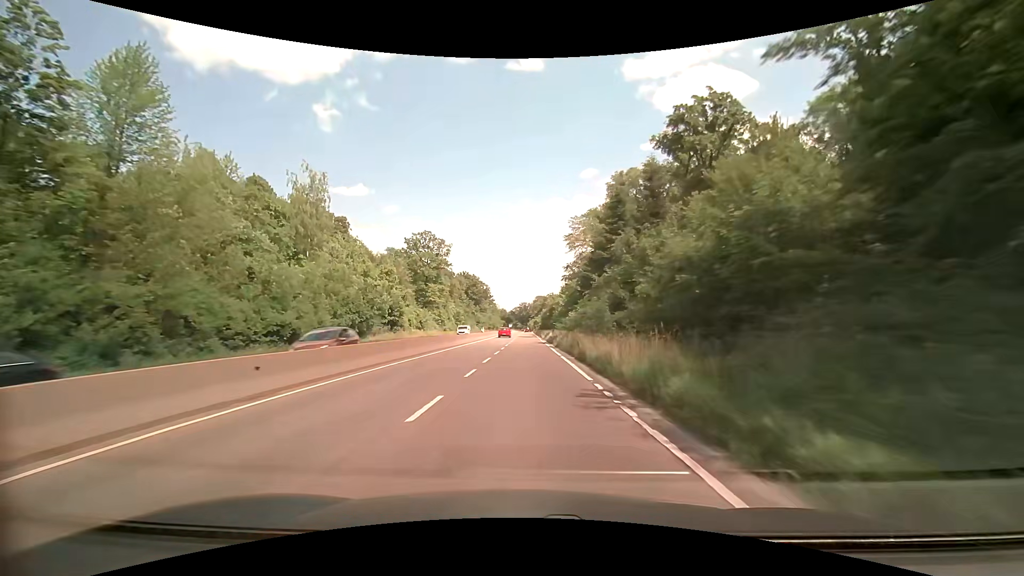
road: trunk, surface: asphalt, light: Day
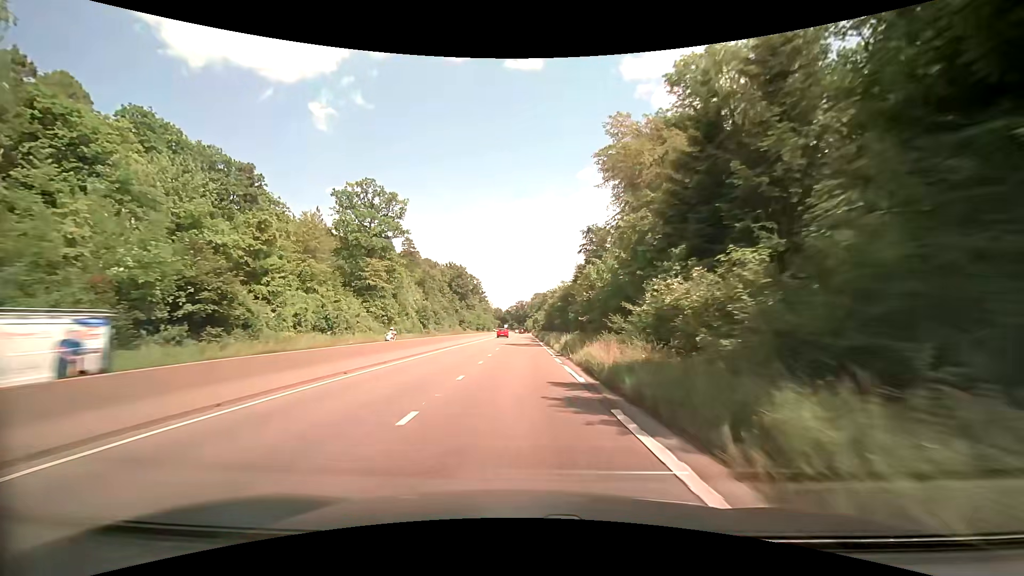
(0.0, +36.7) m; 0°
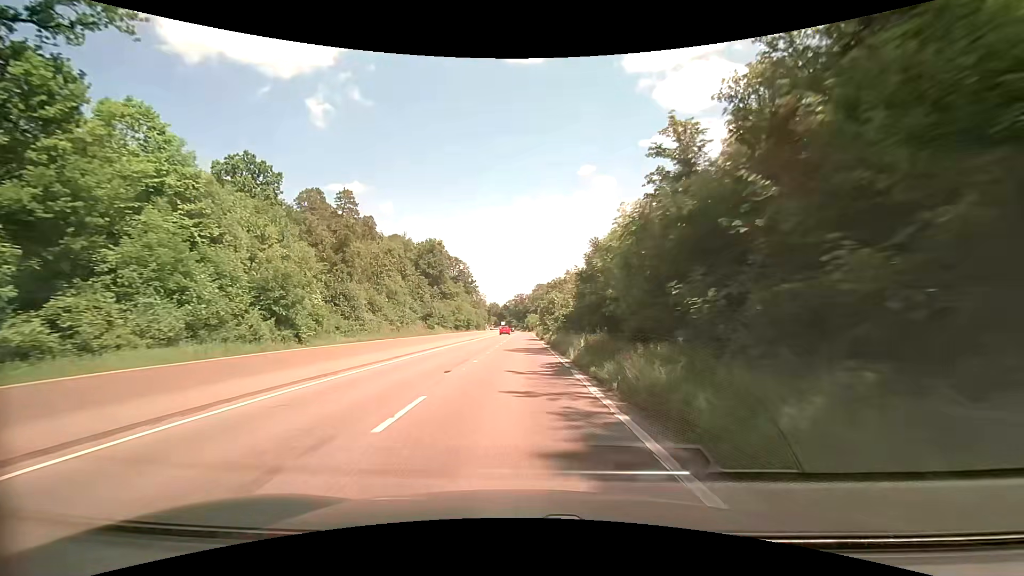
(+0.1, +49.5) m; 0°
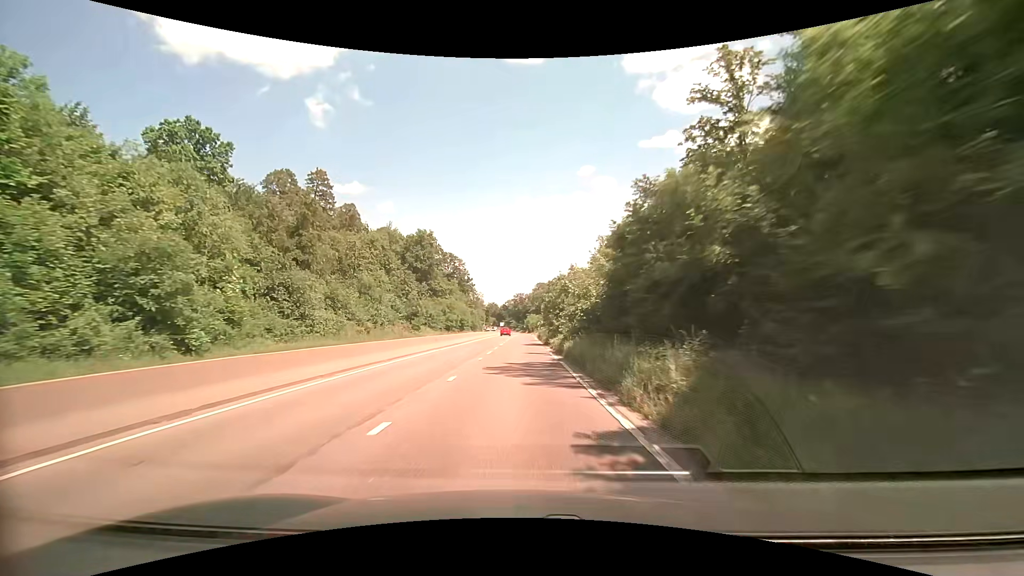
(0.0, +12.2) m; 0°
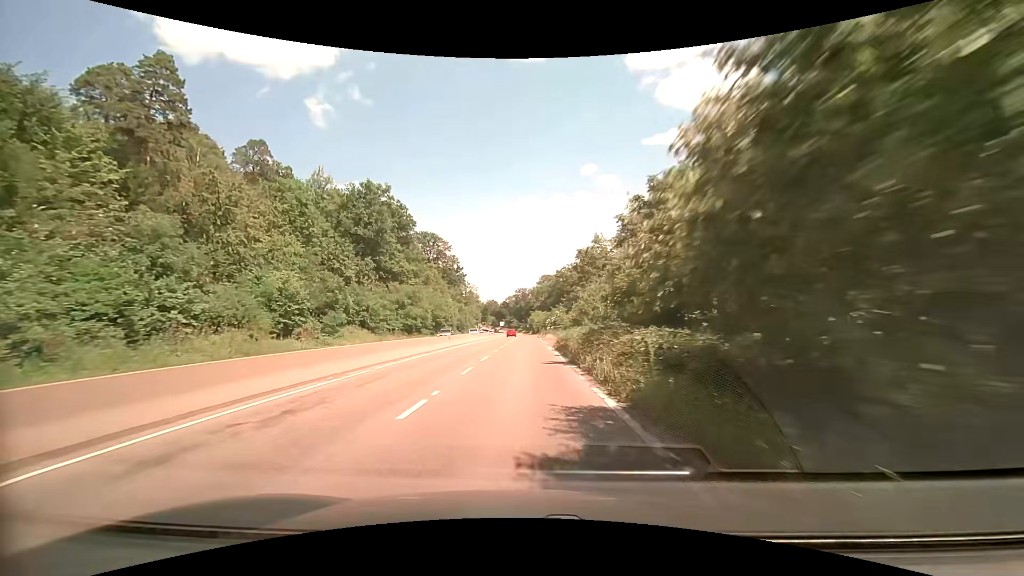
(-0.2, +36.1) m; -1°
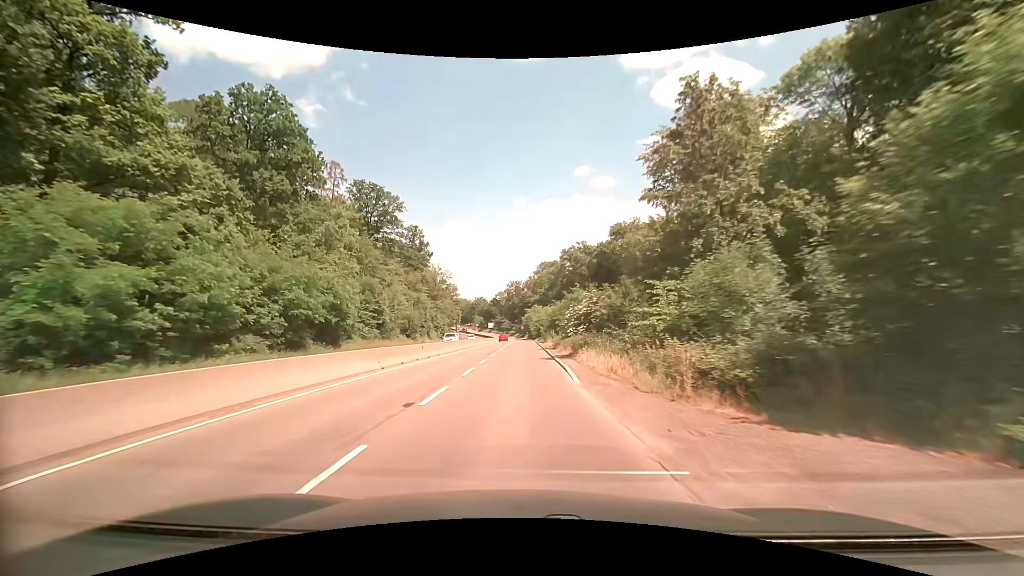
(+0.3, +47.7) m; 0°
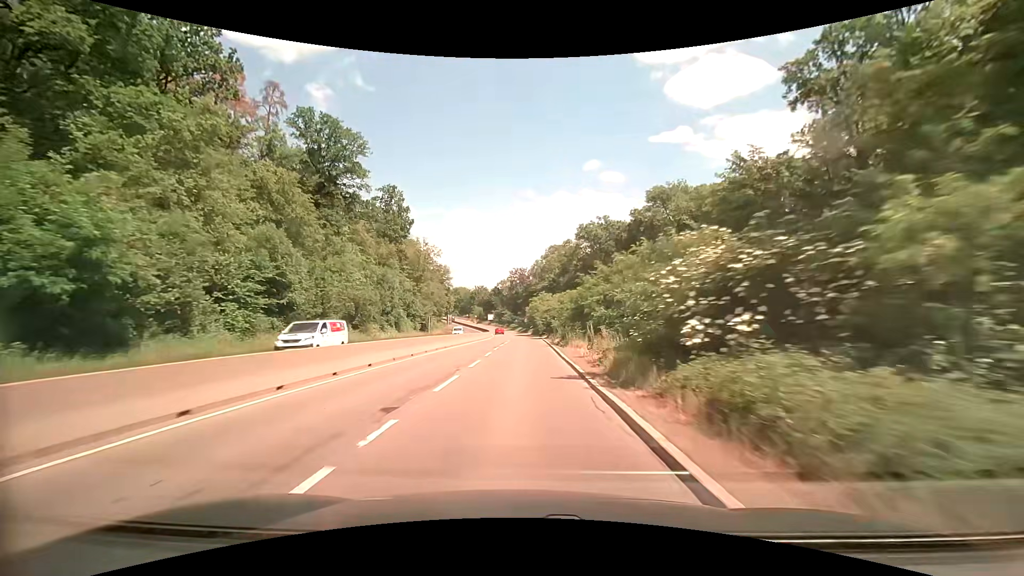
(+0.1, +23.7) m; 0°
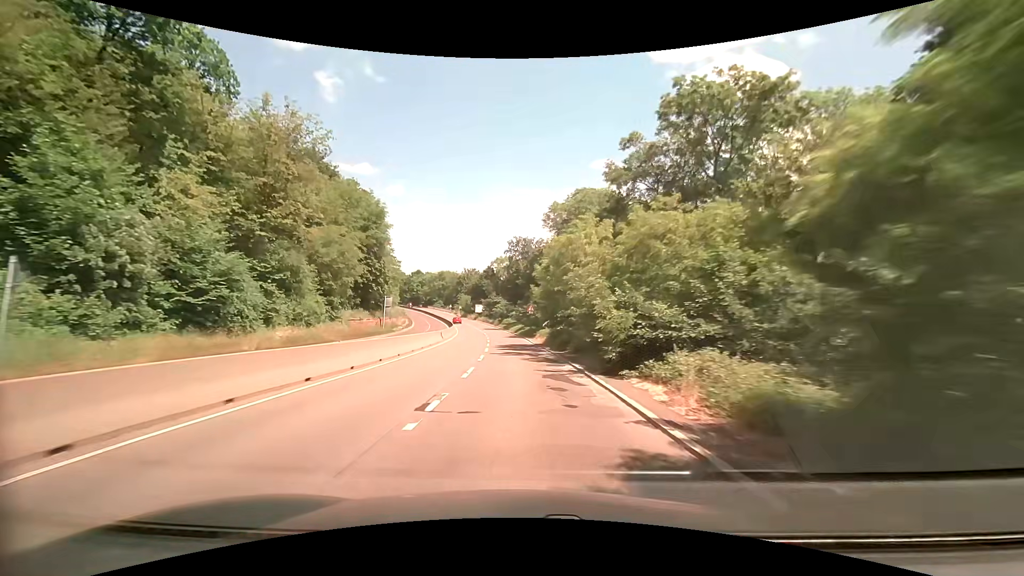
(-0.1, +58.1) m; 0°
(0, +10) (0, +20) (-1, +30) (-1, +40) (-2, +50) (-3, +60) (-4, +70) (-6, +80) (-8, +90) (-10, +99) m
